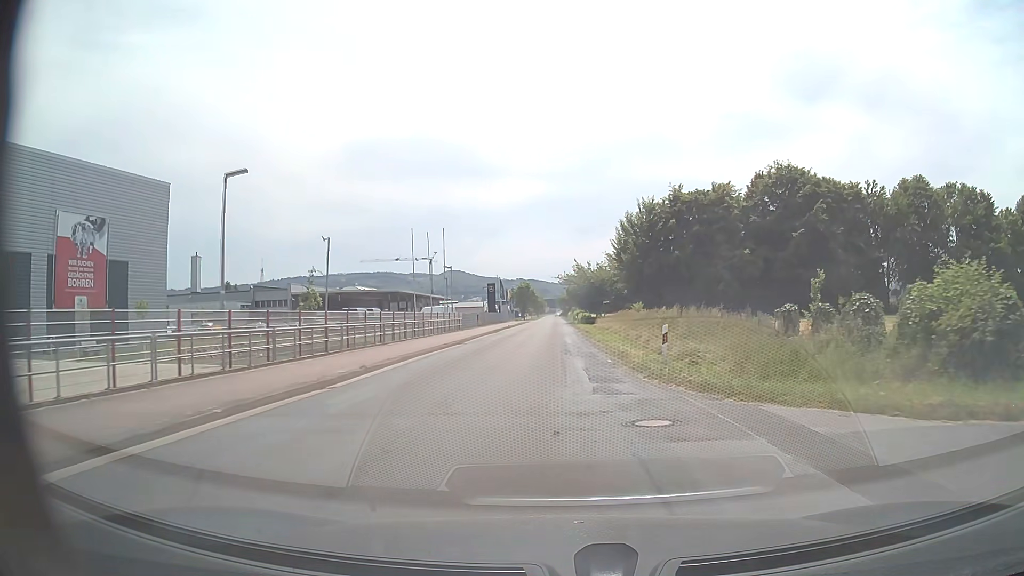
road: unclassified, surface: asphalt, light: Day
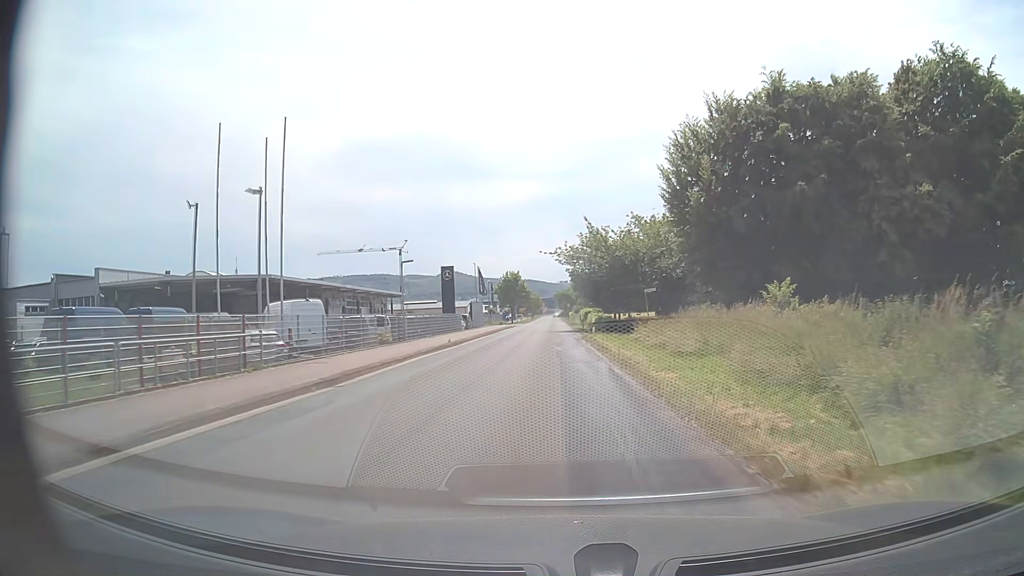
(+0.2, +39.2) m; 0°
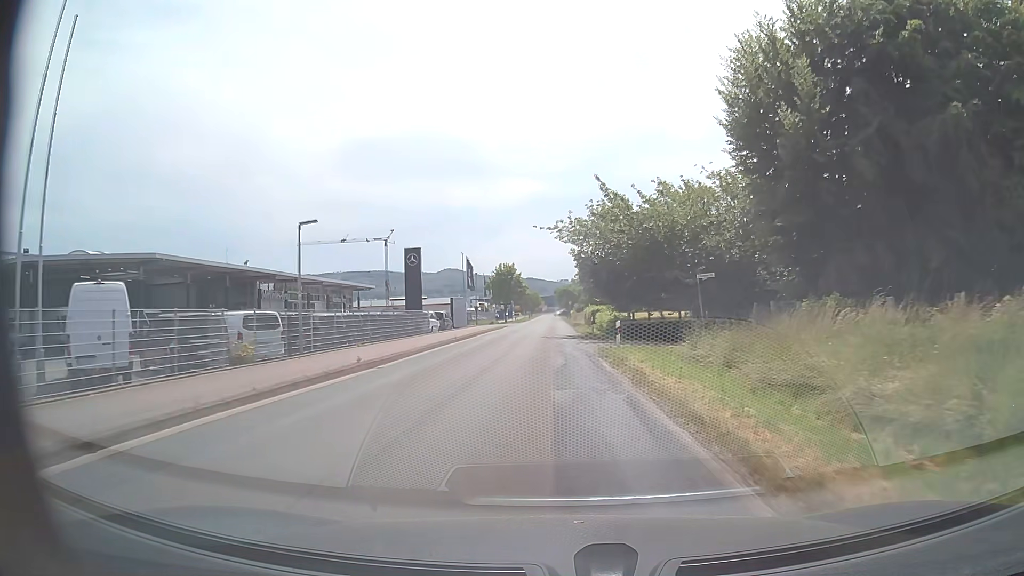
(0.0, +15.4) m; 0°
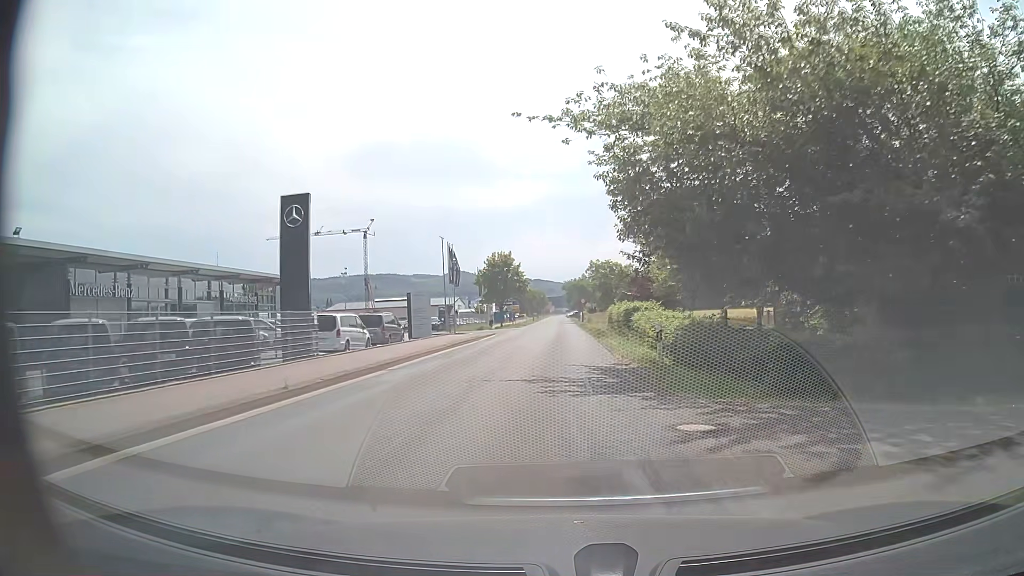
(0.0, +23.2) m; 0°
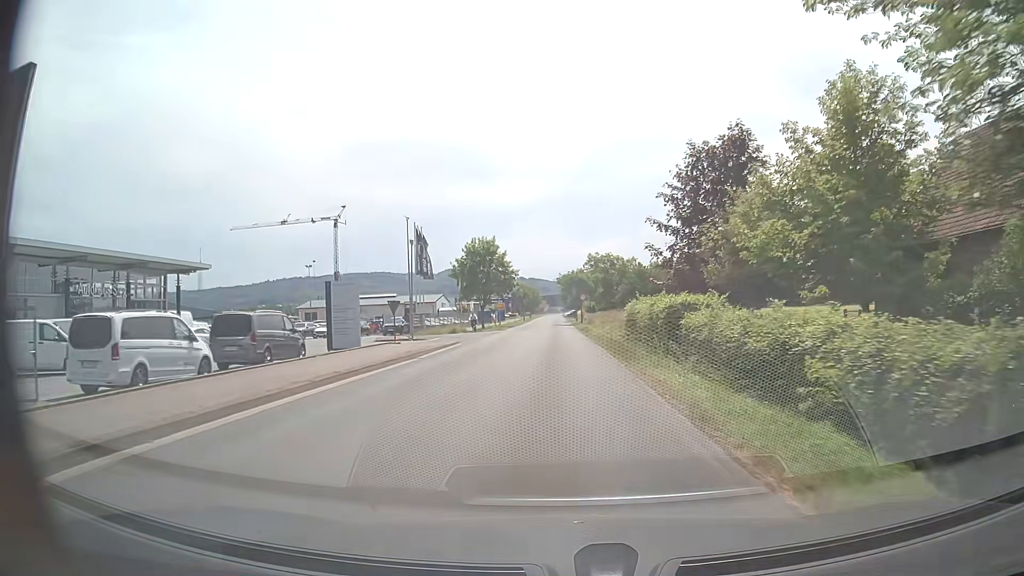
(0.0, +15.6) m; +1°
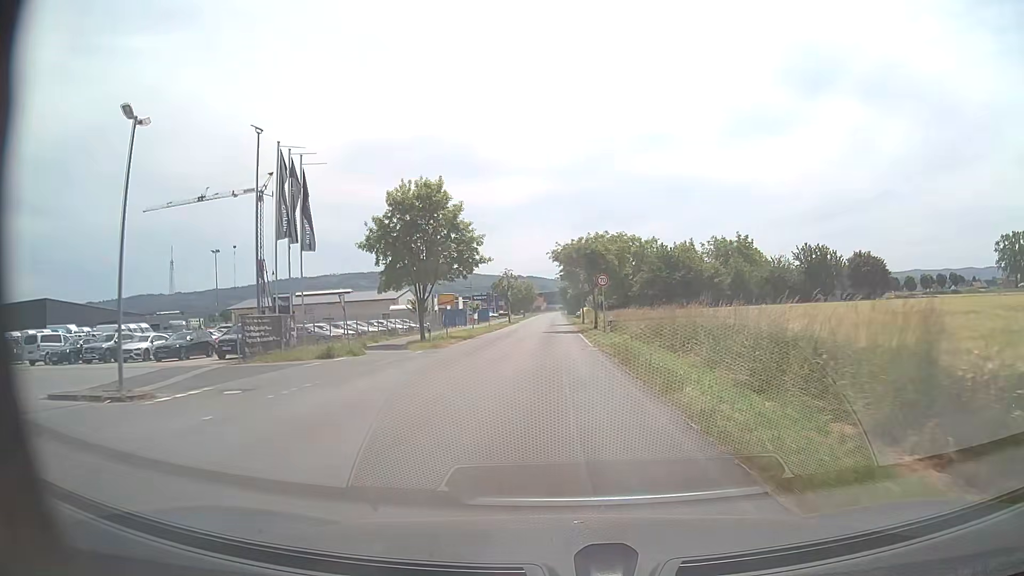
(0.0, +31.1) m; 0°
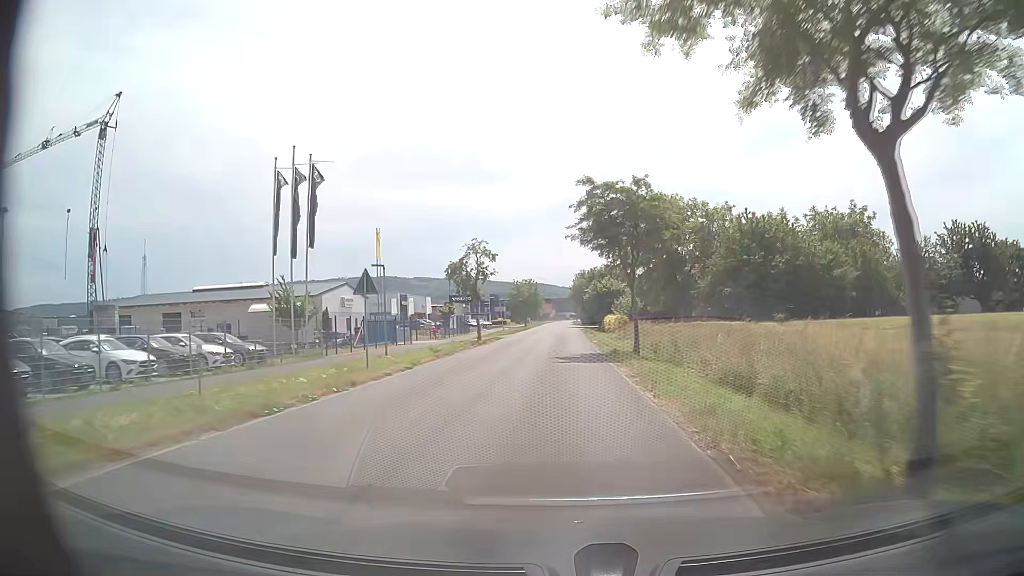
(-0.1, +39.1) m; -1°
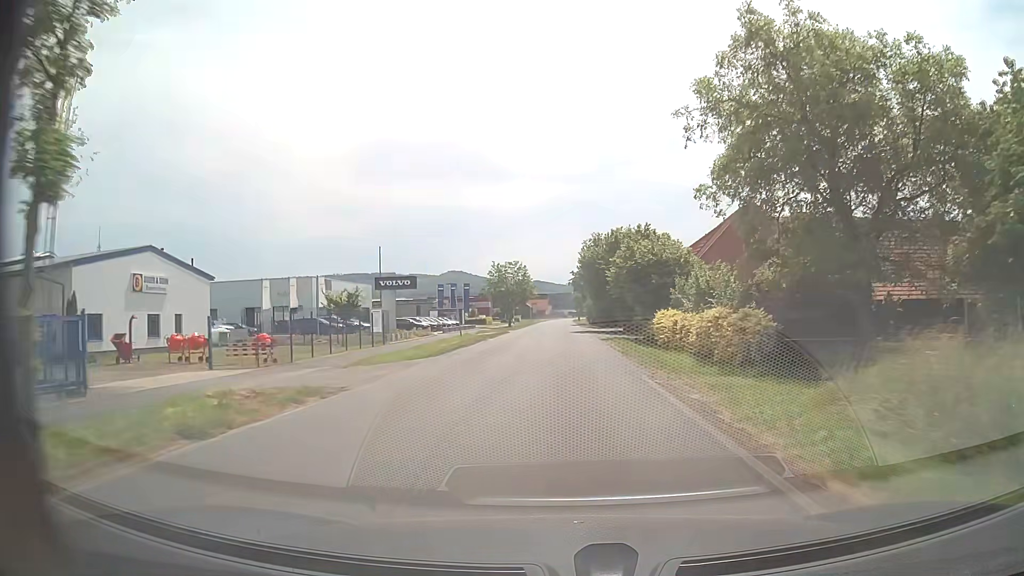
(-0.1, +39.2) m; 0°
